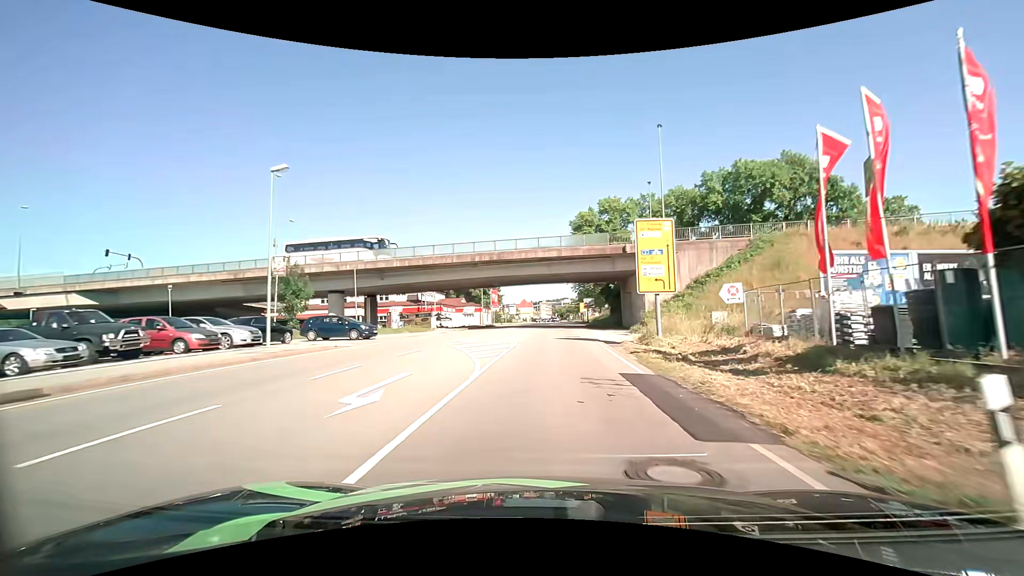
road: primary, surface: asphalt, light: Day
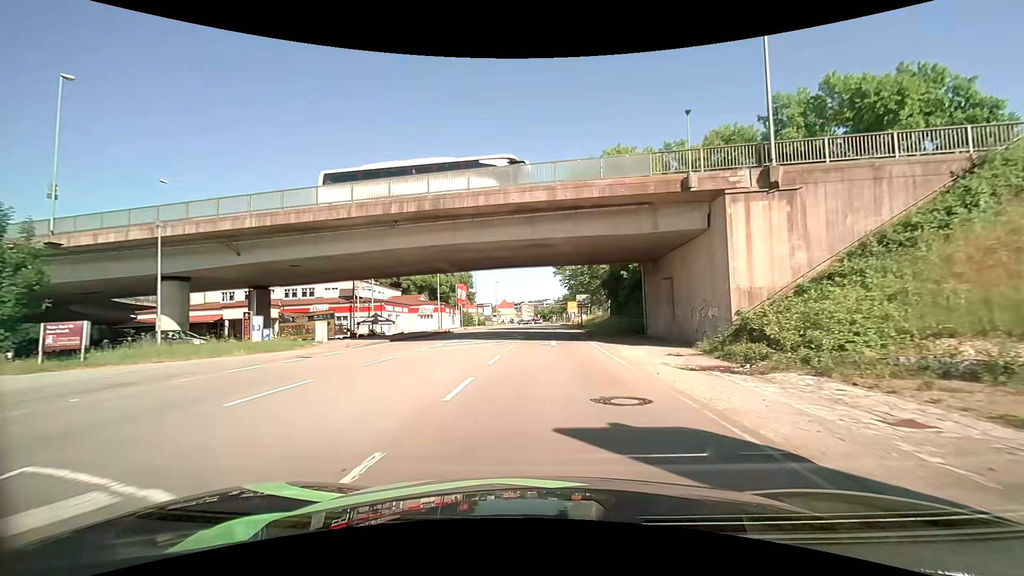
(+0.4, +22.0) m; +2°
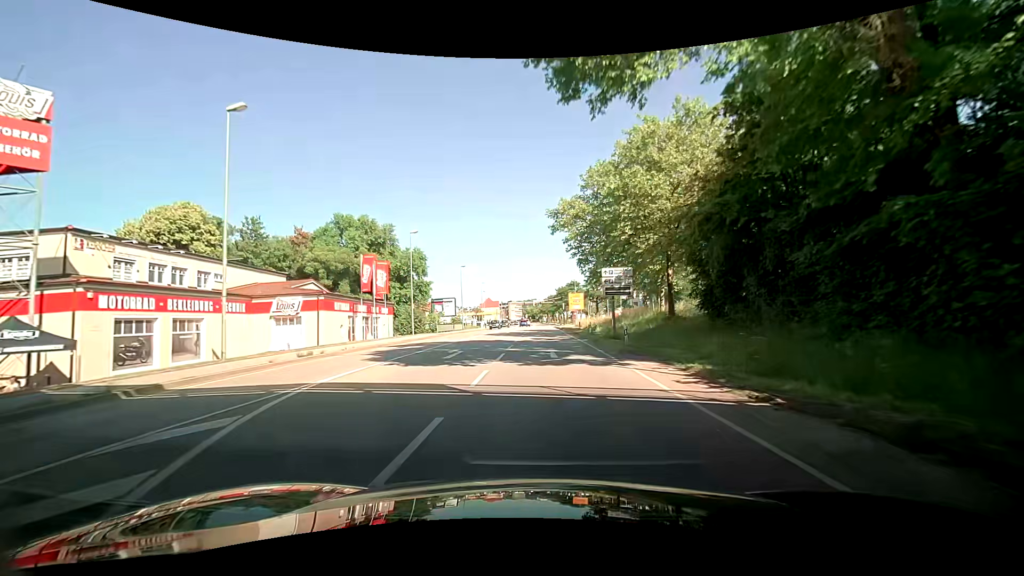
(+0.4, +37.7) m; 0°
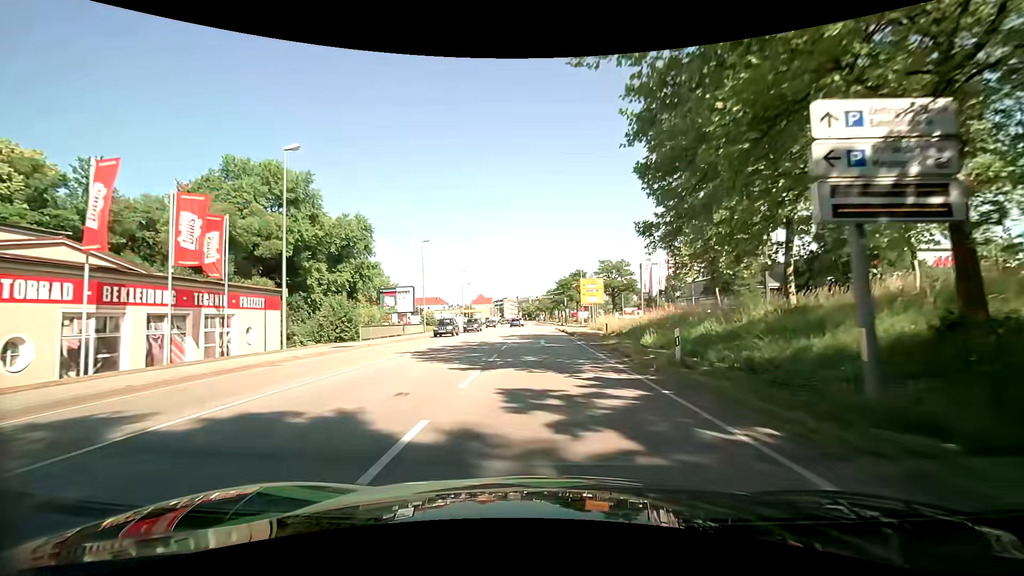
(+0.4, +24.3) m; +1°
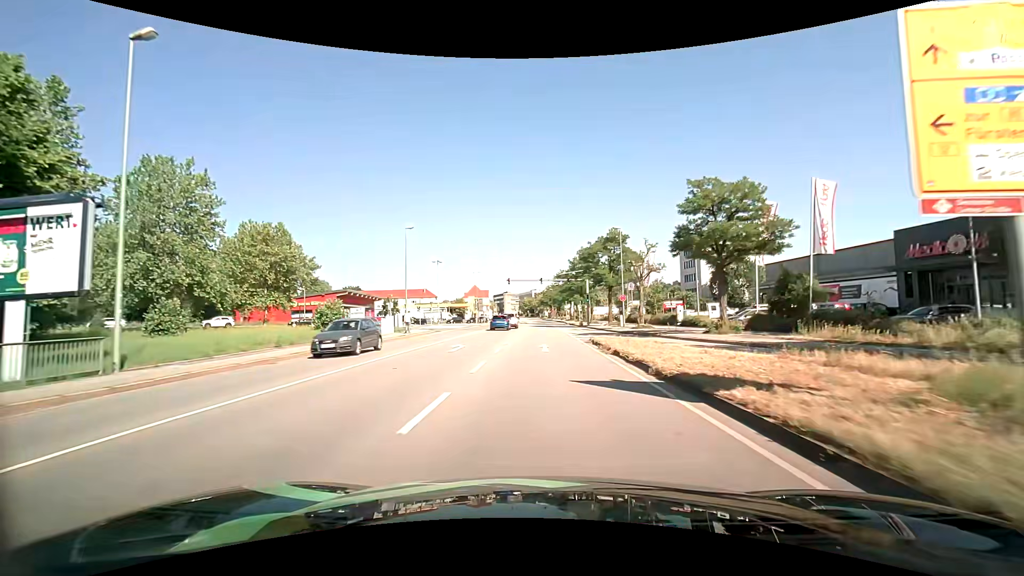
(0.0, +39.8) m; 0°
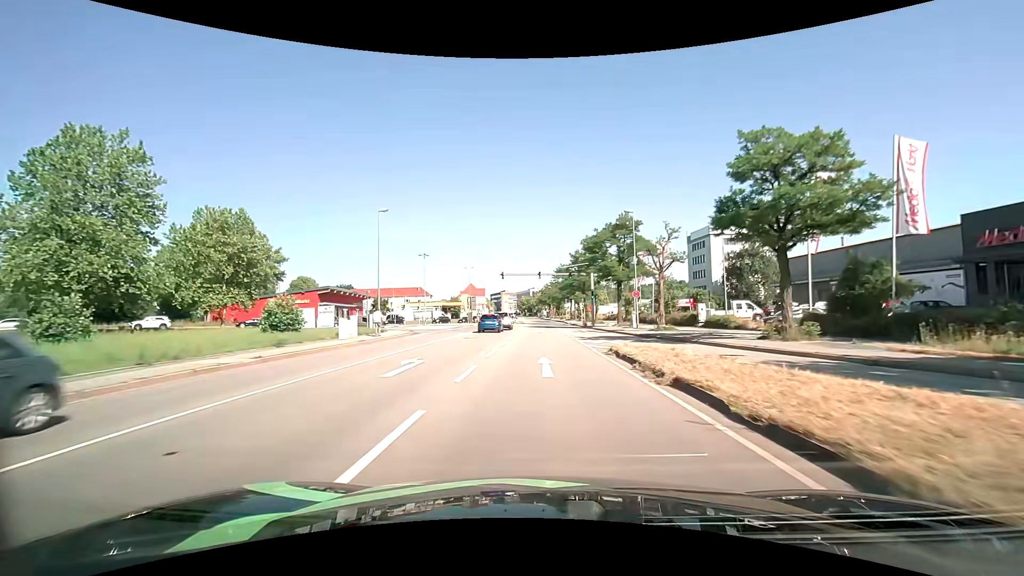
(0.0, +7.8) m; 0°
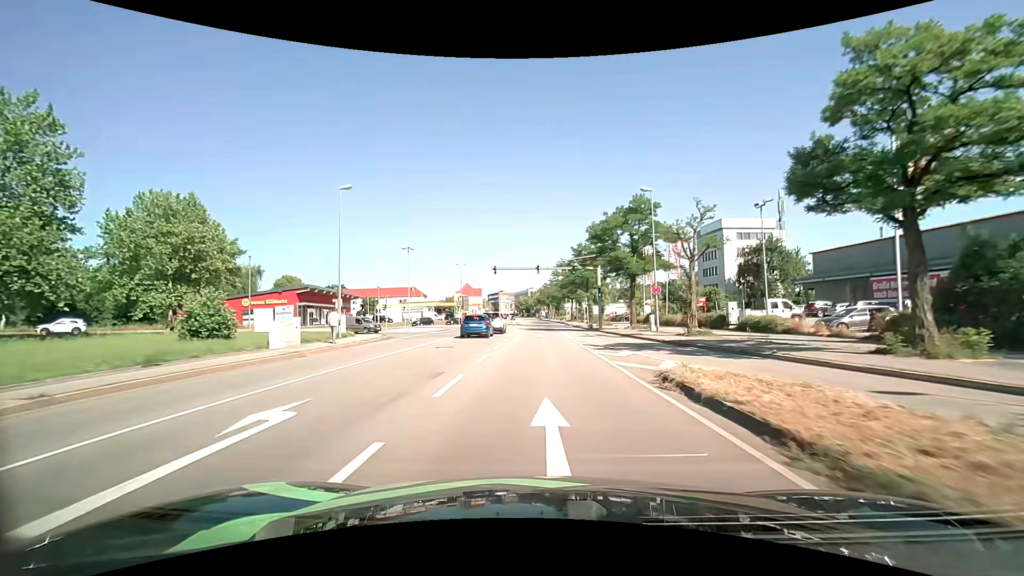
(+0.1, +7.7) m; 0°
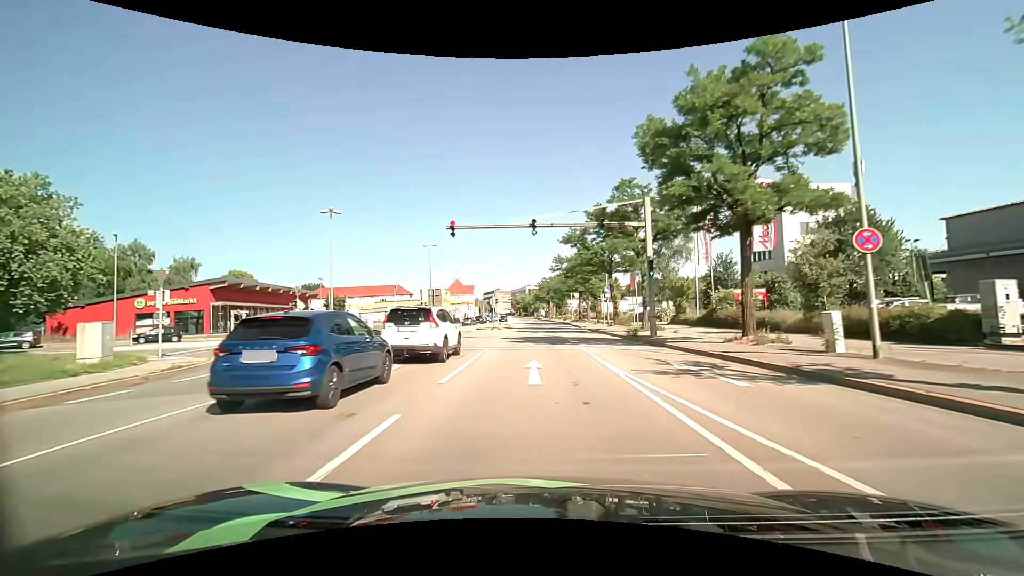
(+0.1, +22.5) m; +1°
(0, +10) (0, +20) (0, +30) (-1, +40) (-1, +50) (-1, +60) (-1, +70) (-2, +80) (-2, +90) (-3, +100) m
